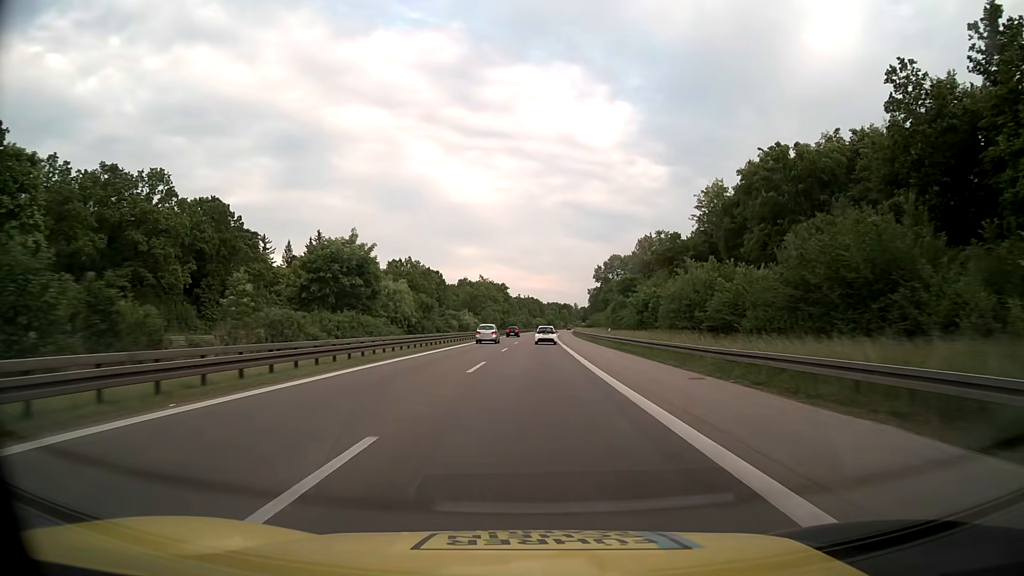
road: motorway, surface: asphalt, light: Day
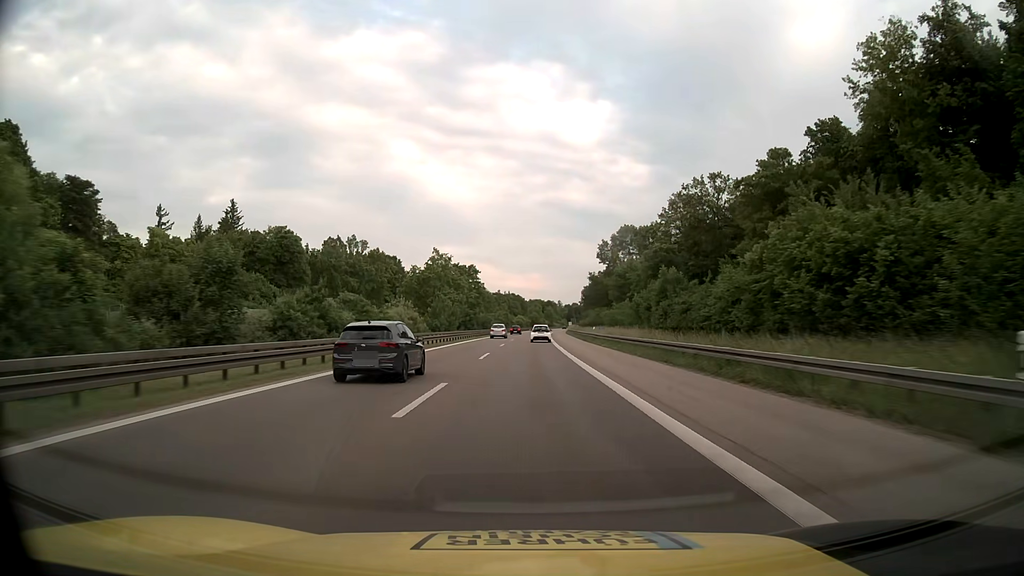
(+0.6, +46.6) m; +2°
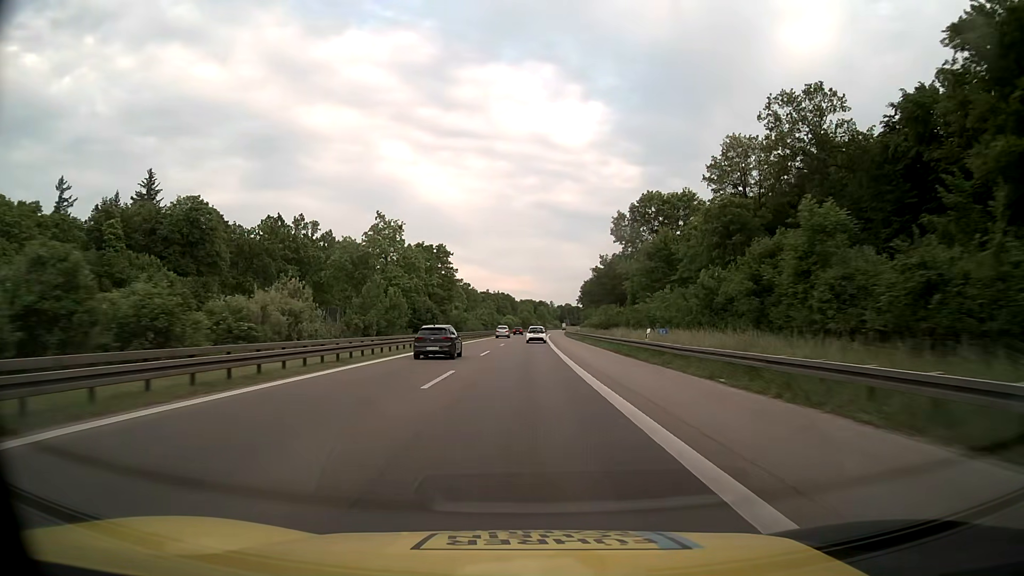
(+0.3, +31.3) m; +1°
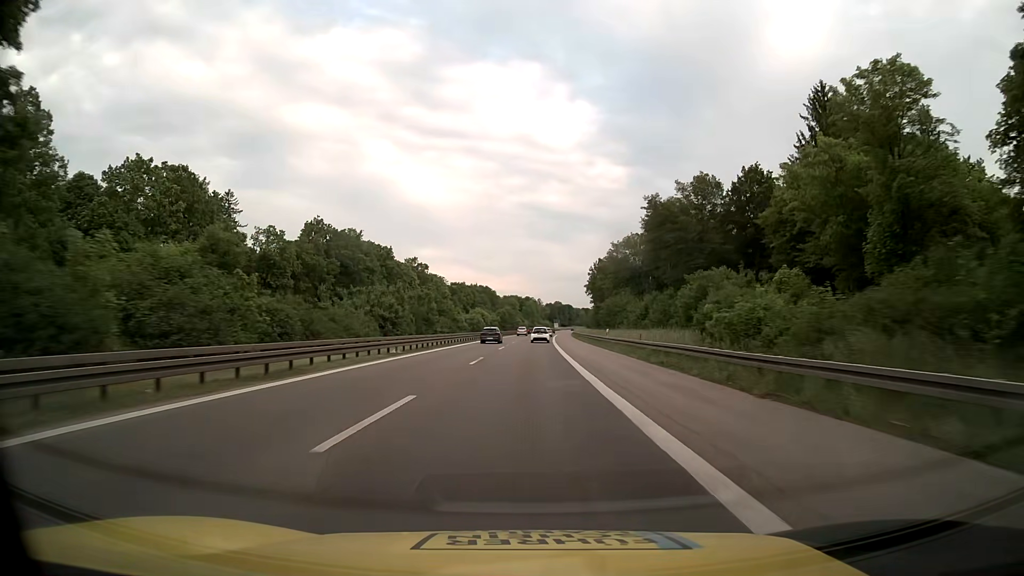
(+0.6, +80.1) m; +1°
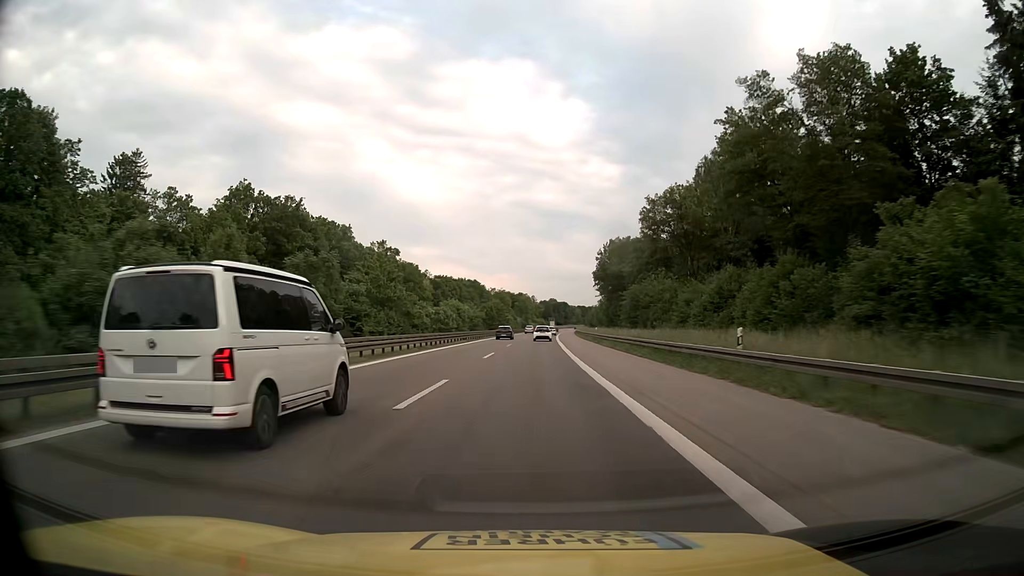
(+0.2, +32.5) m; +1°
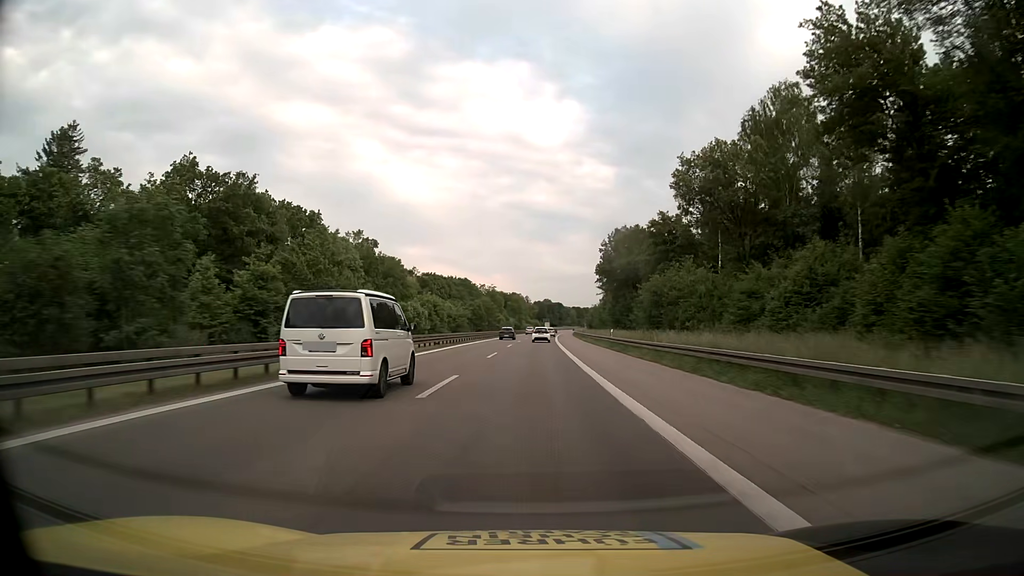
(0.0, +16.3) m; 0°
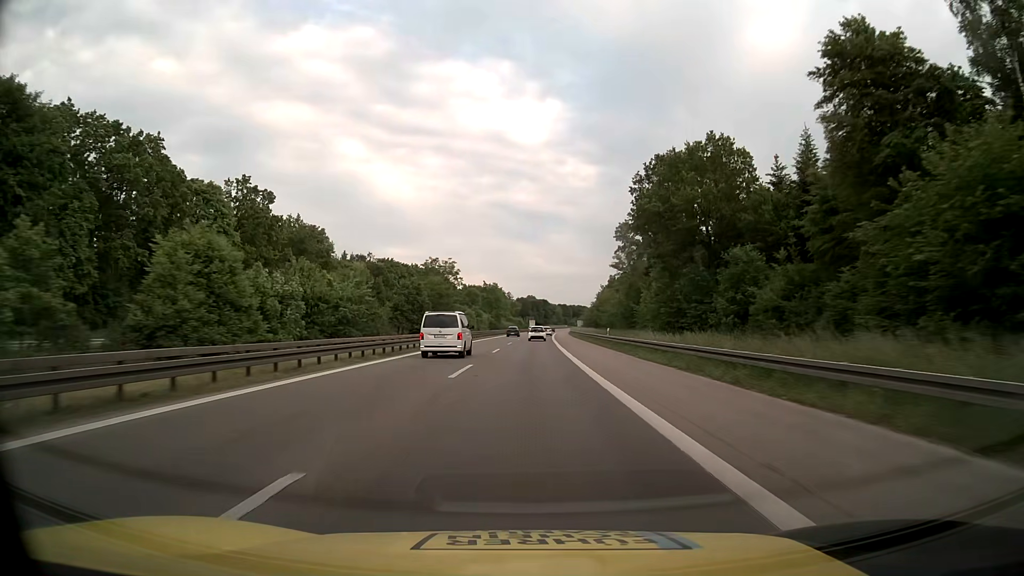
(+0.7, +49.1) m; +2°
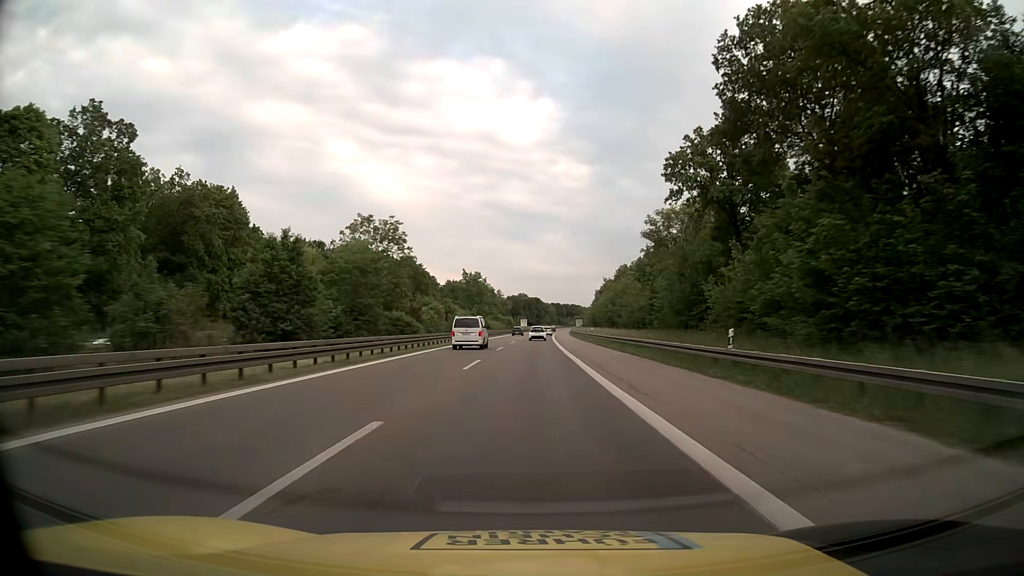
(+0.1, +32.8) m; 0°
(0, +10) (0, +20) (0, +30) (0, +40) (+1, +50) (+1, +60) (+1, +70) (+1, +80) (+2, +90) (+2, +100) m
